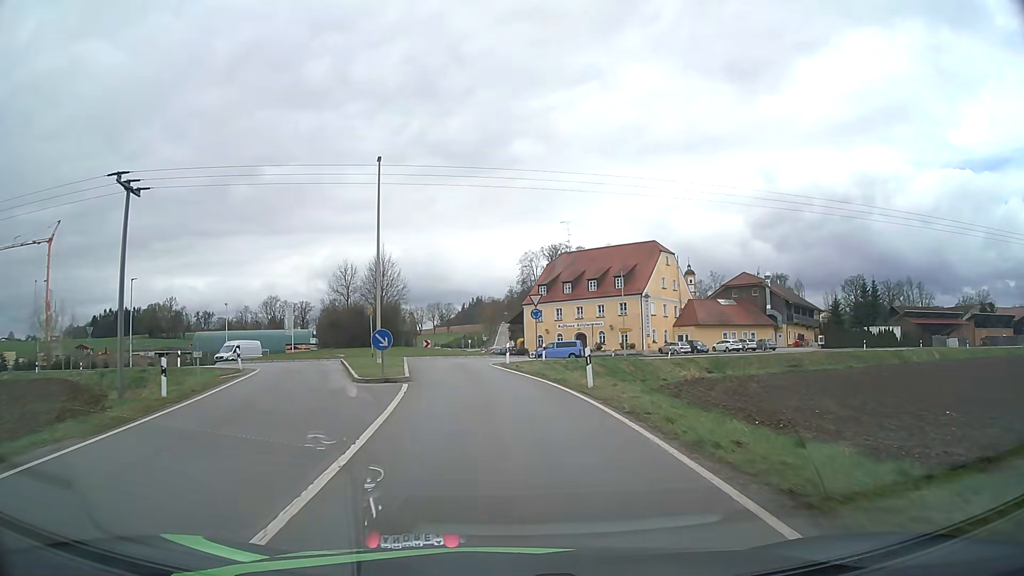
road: tertiary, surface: asphalt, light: Day
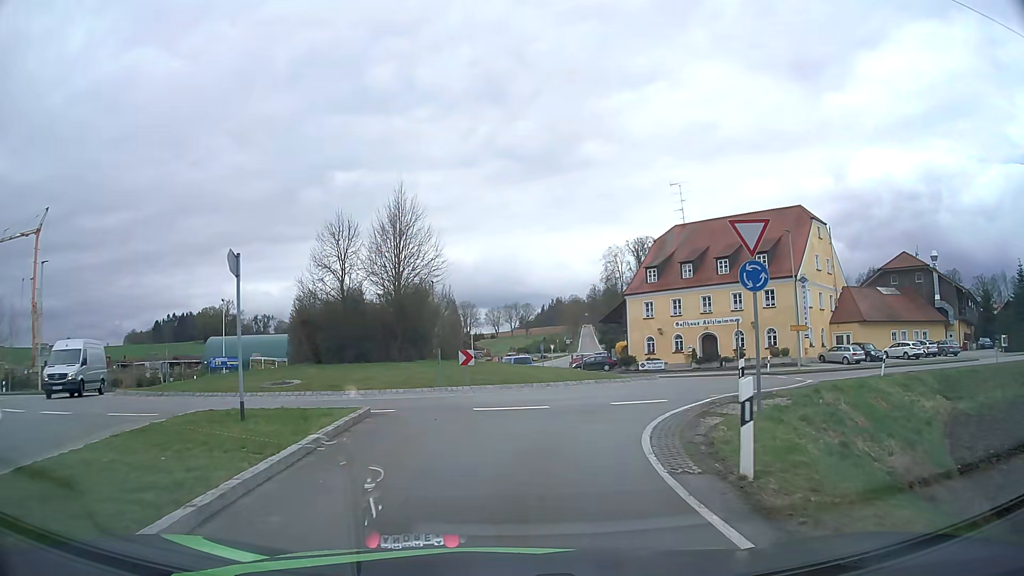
(-1.4, +23.8) m; -7°
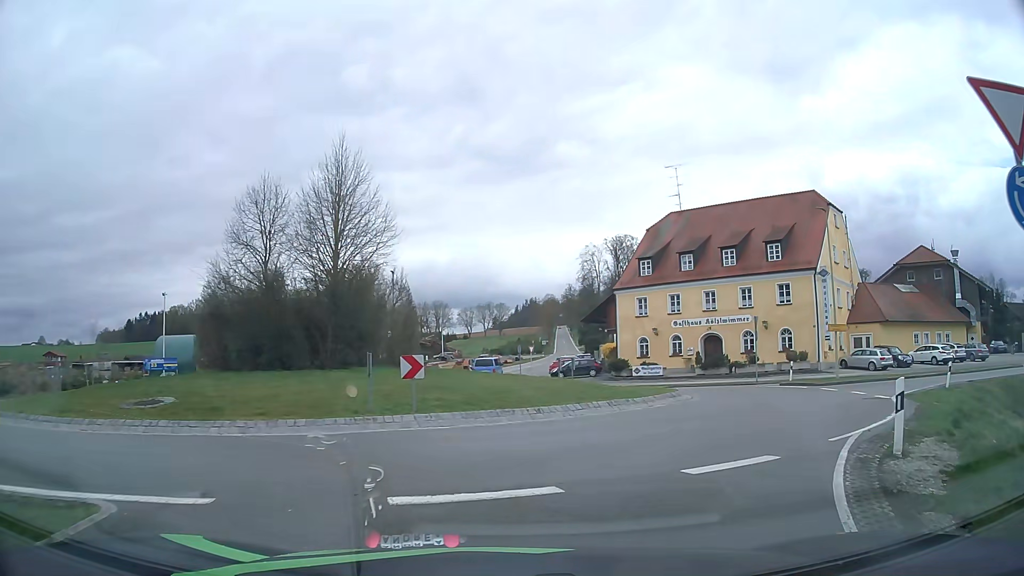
(0.0, +7.8) m; +2°
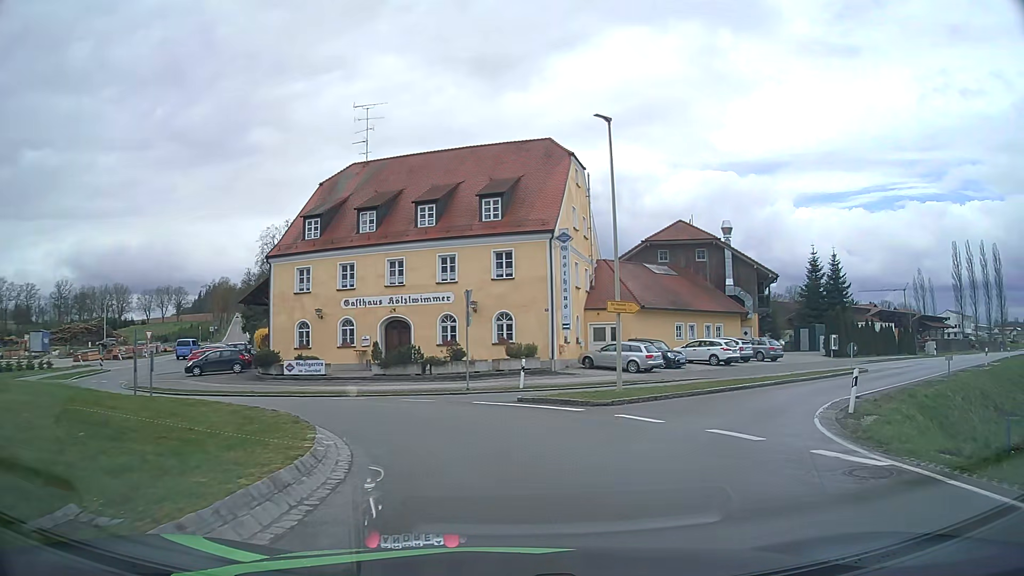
(+3.1, +13.4) m; +28°
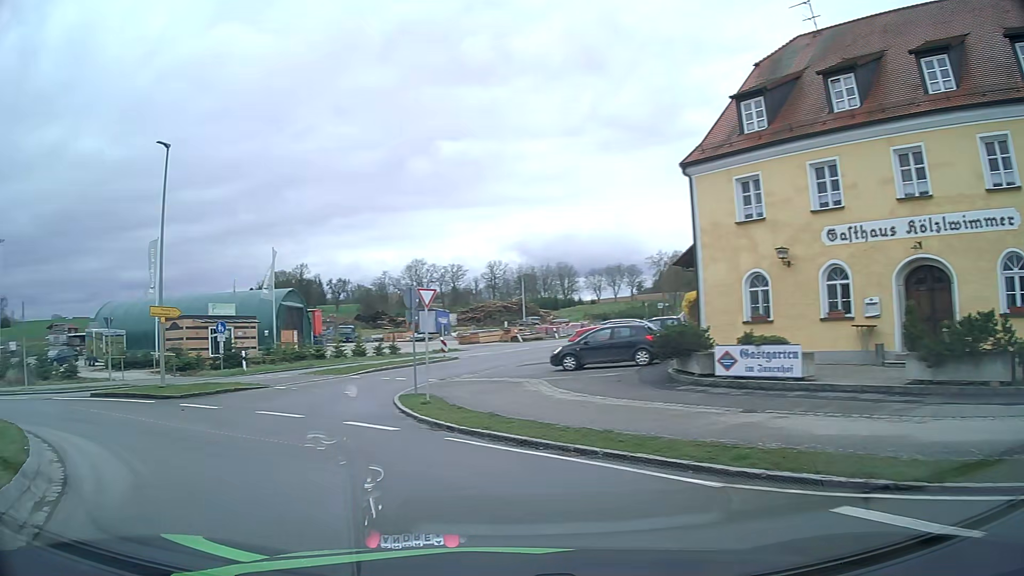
(-3.8, +17.7) m; -39°
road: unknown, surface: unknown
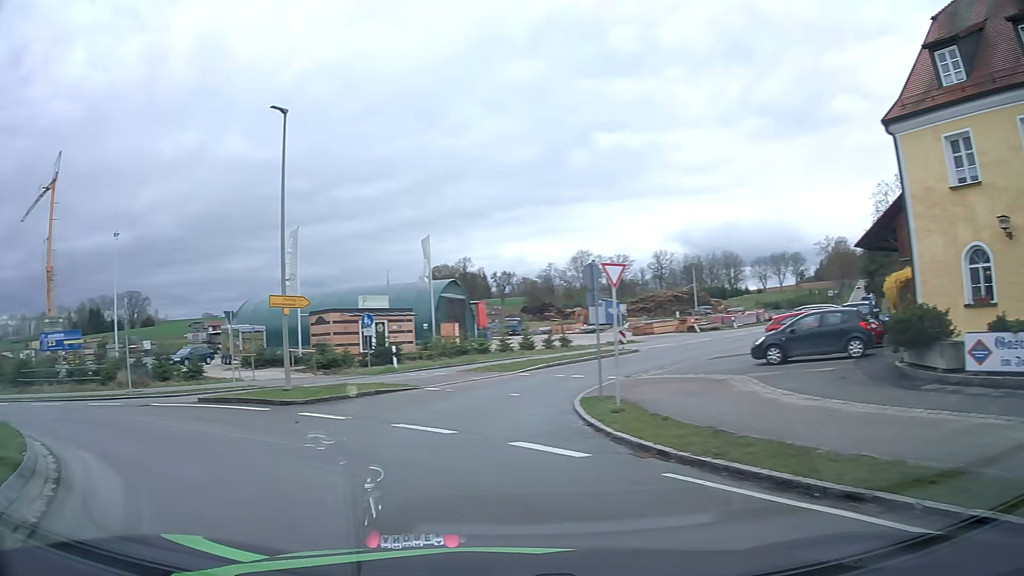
(-0.5, +3.7) m; -14°
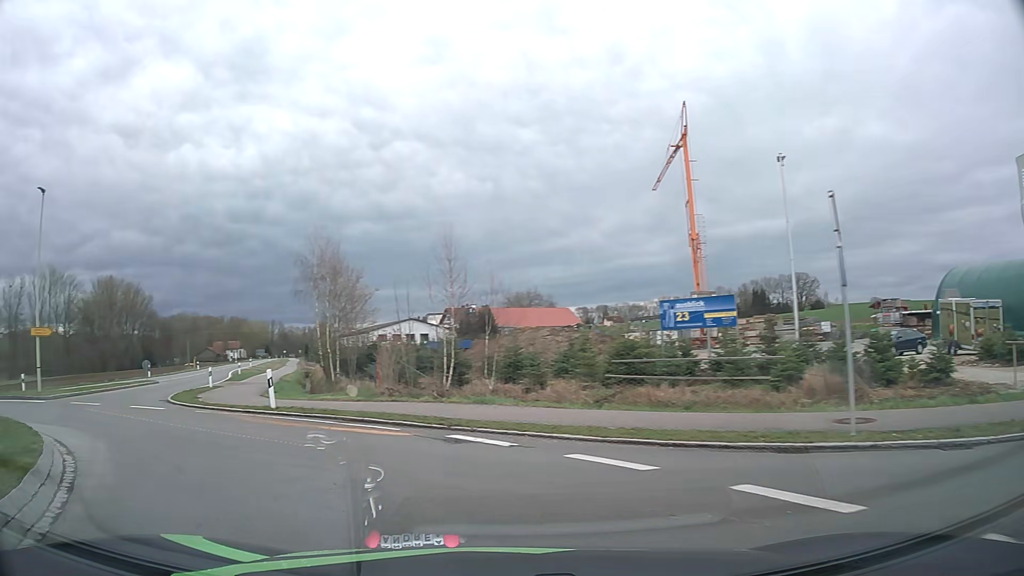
(-7.3, +12.8) m; -58°
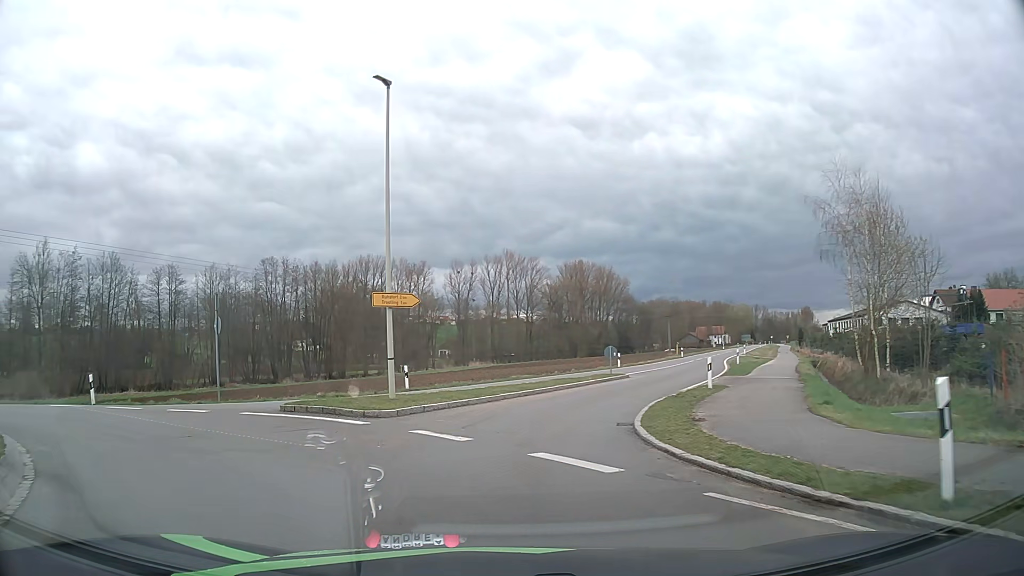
(-4.6, +11.3) m; -41°
(0, +10) (+2, +20) (+6, +29) (+9, +38) (+13, +48) (+17, +57) (+21, +66) (+24, +75) (+28, +85) (+32, +94) m
